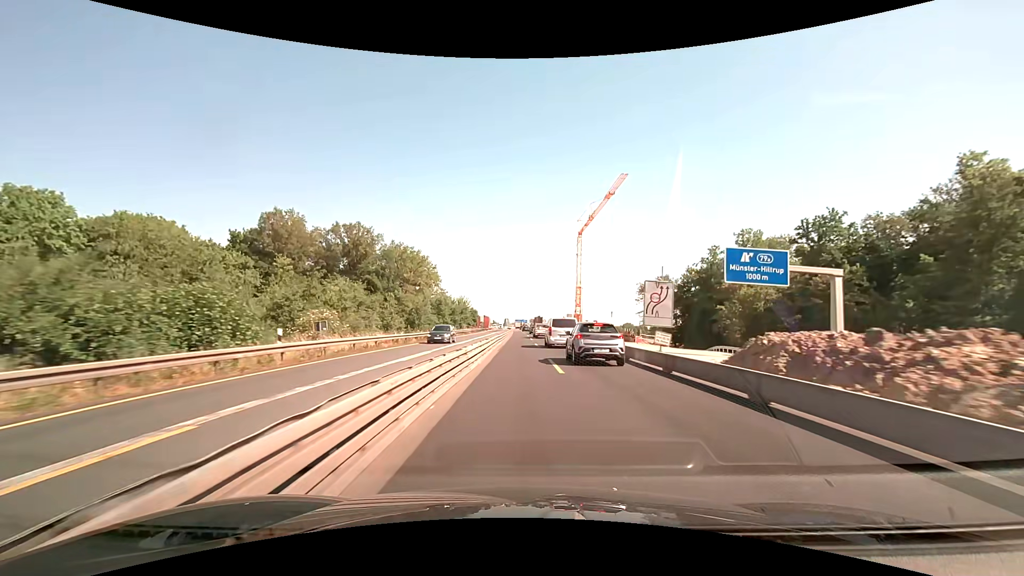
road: motorway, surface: concrete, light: Day
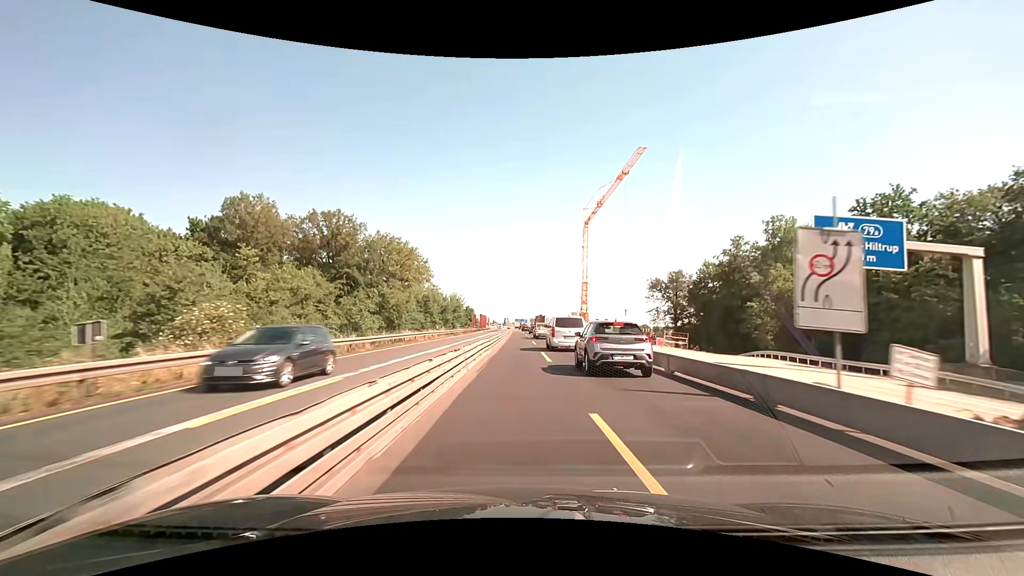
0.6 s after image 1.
(0.0, +12.4) m; 0°
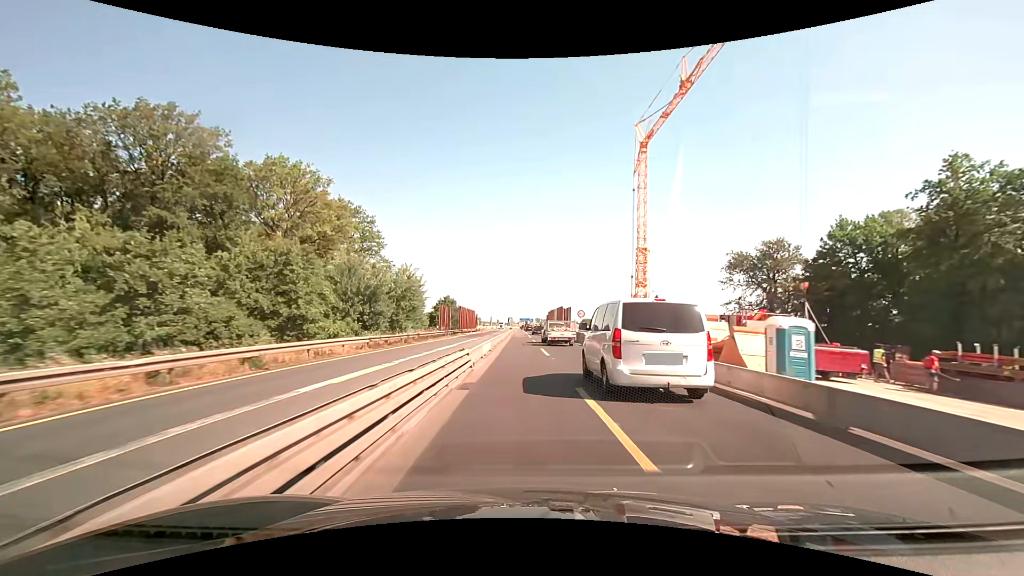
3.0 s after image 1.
(-0.2, +50.0) m; 0°
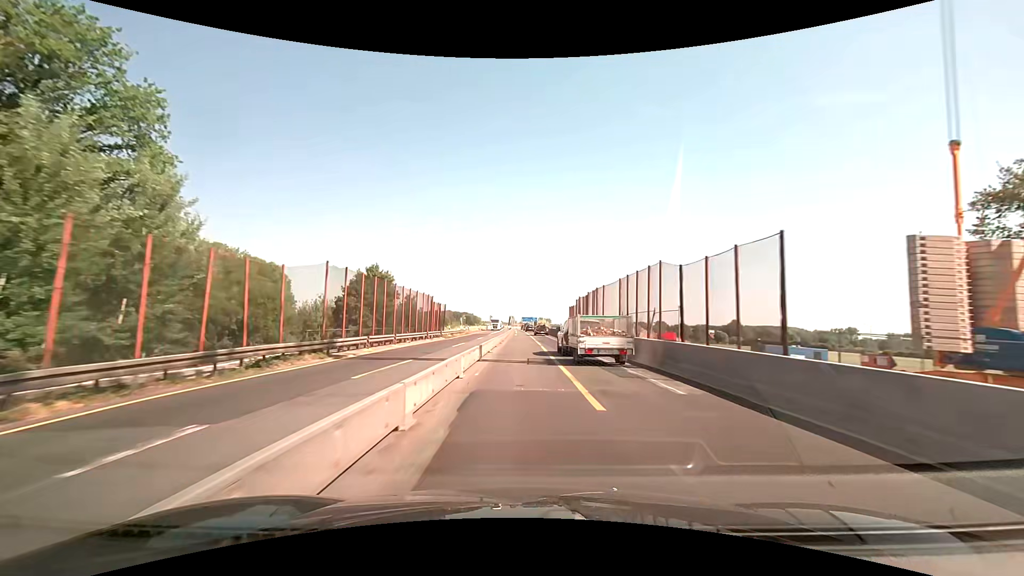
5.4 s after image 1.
(-0.4, +50.4) m; -1°
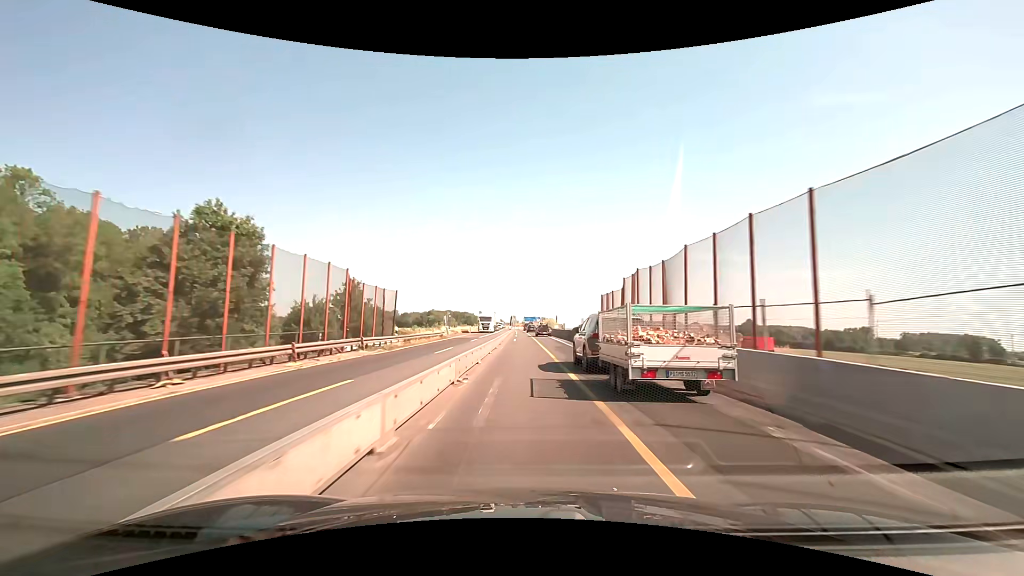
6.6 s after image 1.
(+0.1, +25.3) m; 0°
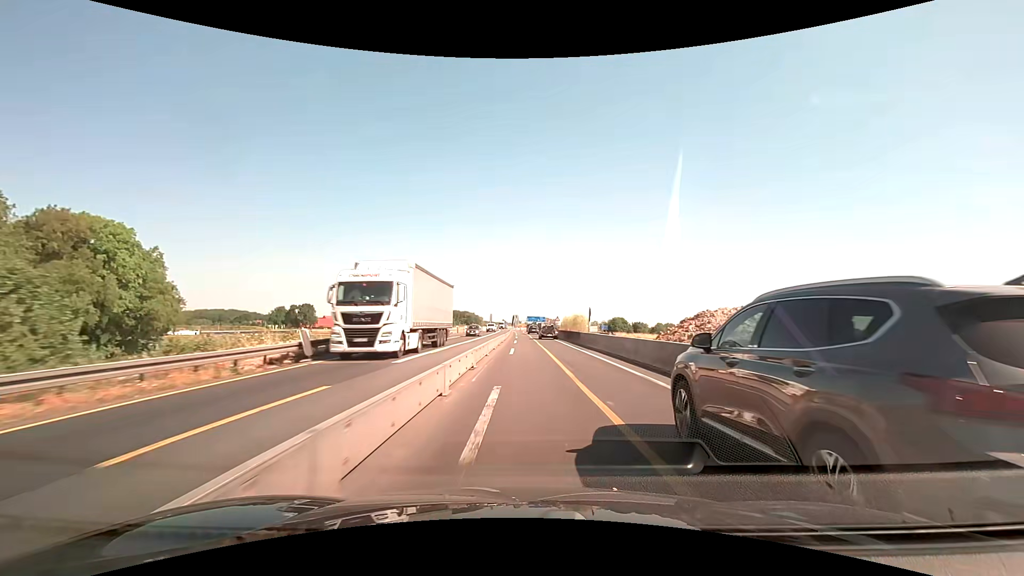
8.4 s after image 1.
(-0.2, +38.0) m; 0°
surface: asphalt
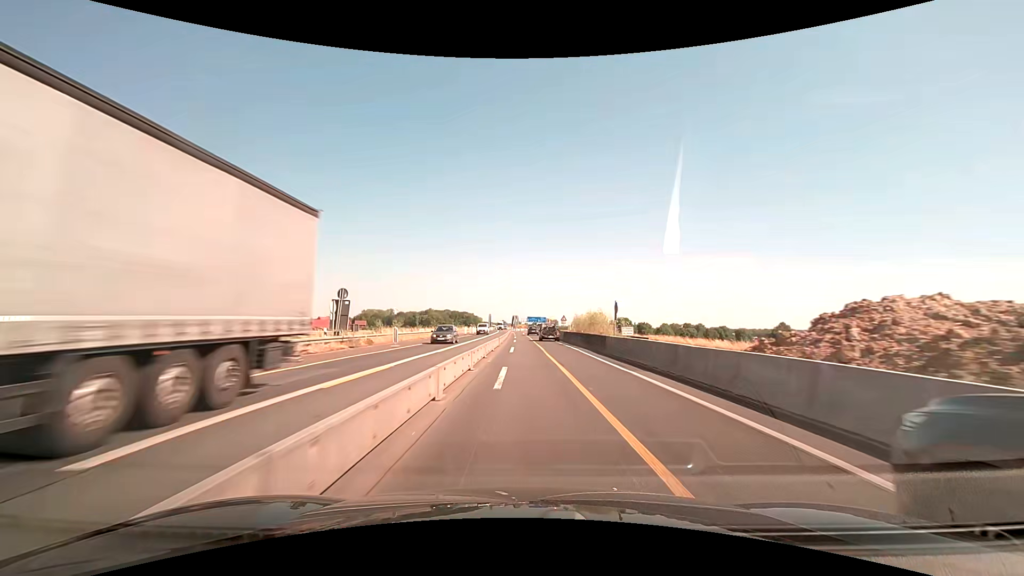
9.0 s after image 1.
(0.0, +12.7) m; 0°
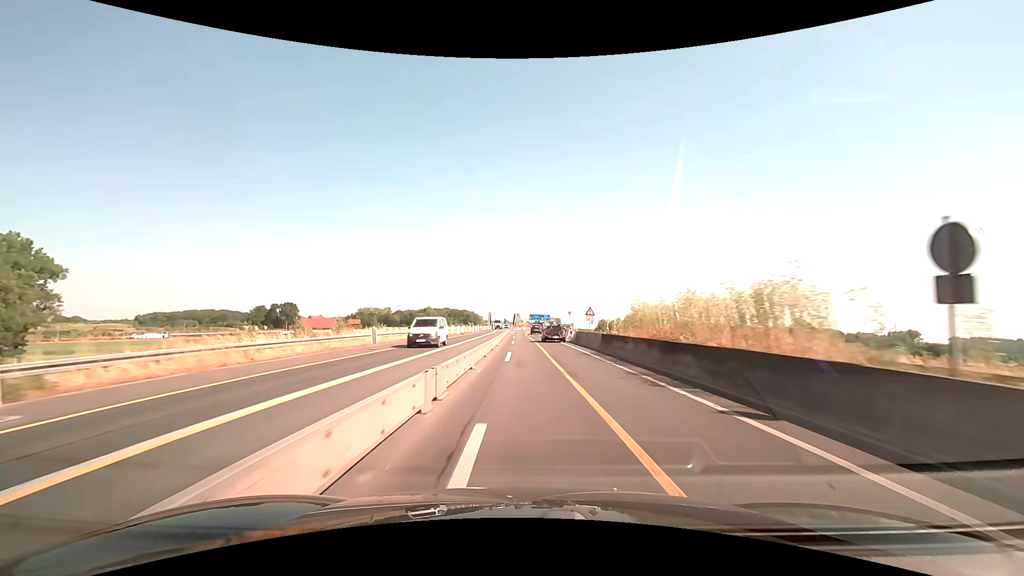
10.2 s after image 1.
(-0.1, +25.3) m; 0°
(0, +10) (0, +20) (0, +30) (0, +40) (0, +50) (0, +60) (0, +70) (-1, +80) (0, +90) (0, +100) m
